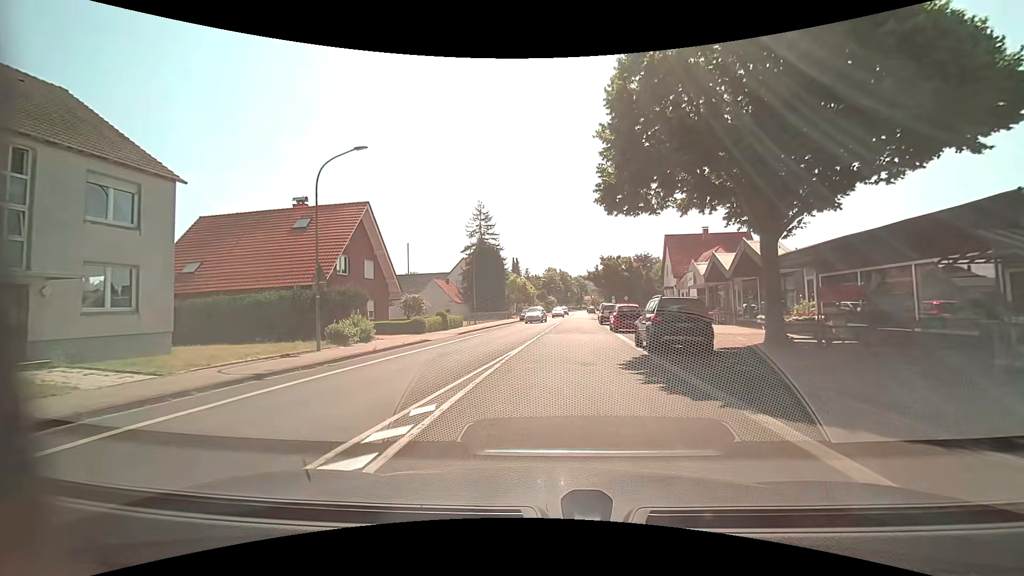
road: tertiary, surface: asphalt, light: Day
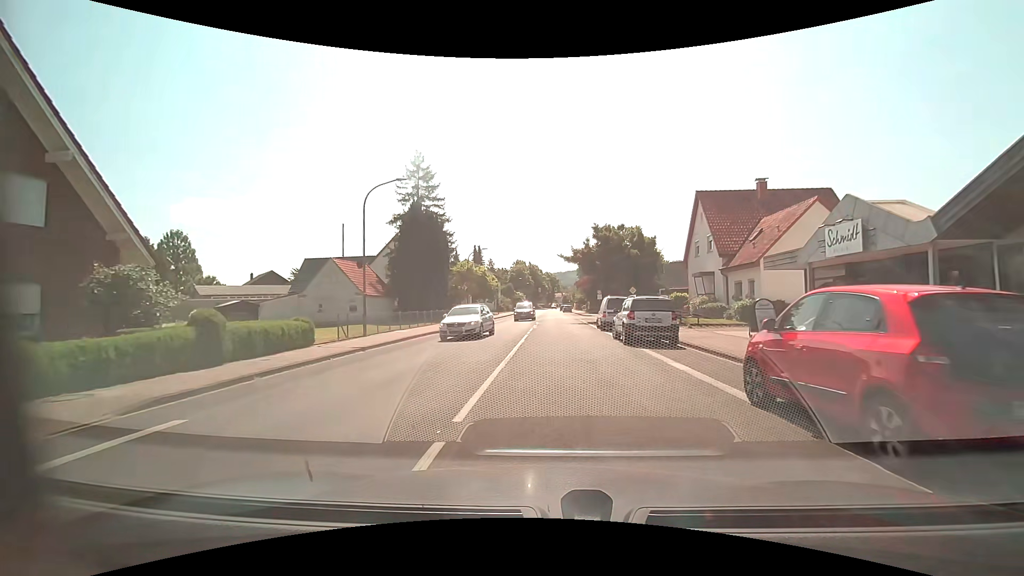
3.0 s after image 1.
(+0.5, +23.2) m; +3°
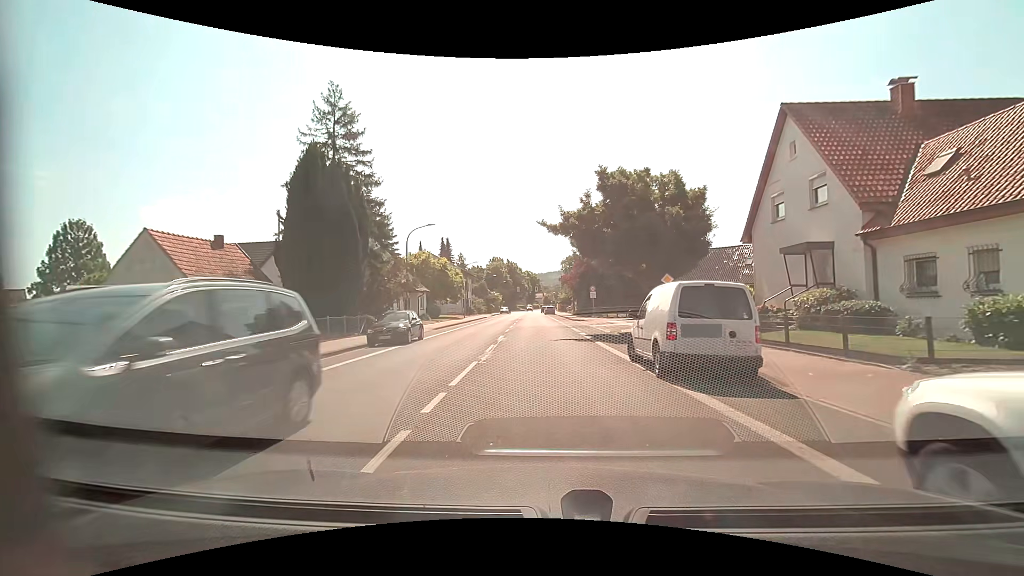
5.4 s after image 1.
(+0.4, +17.1) m; +2°
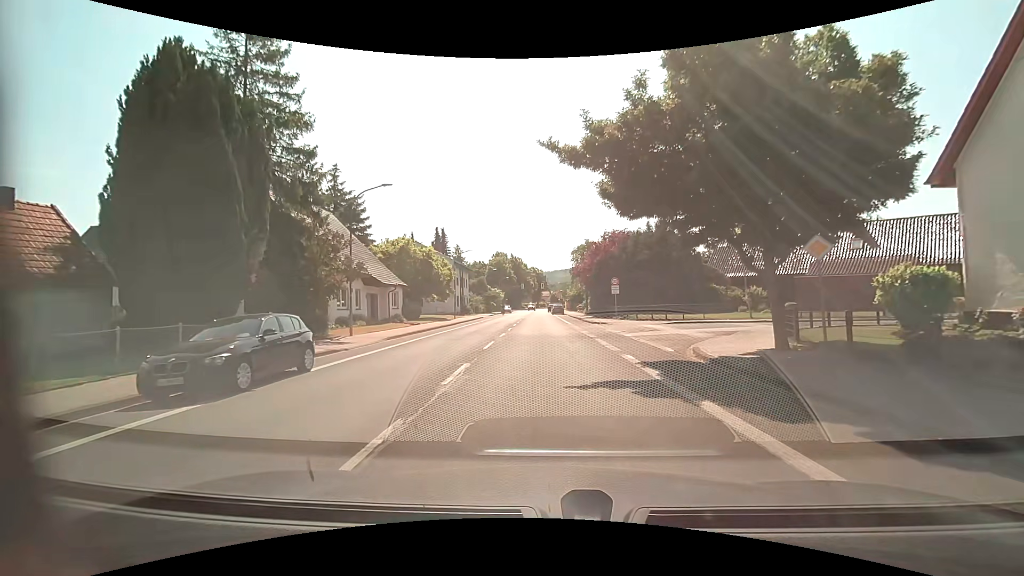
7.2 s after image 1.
(-0.1, +12.0) m; -2°
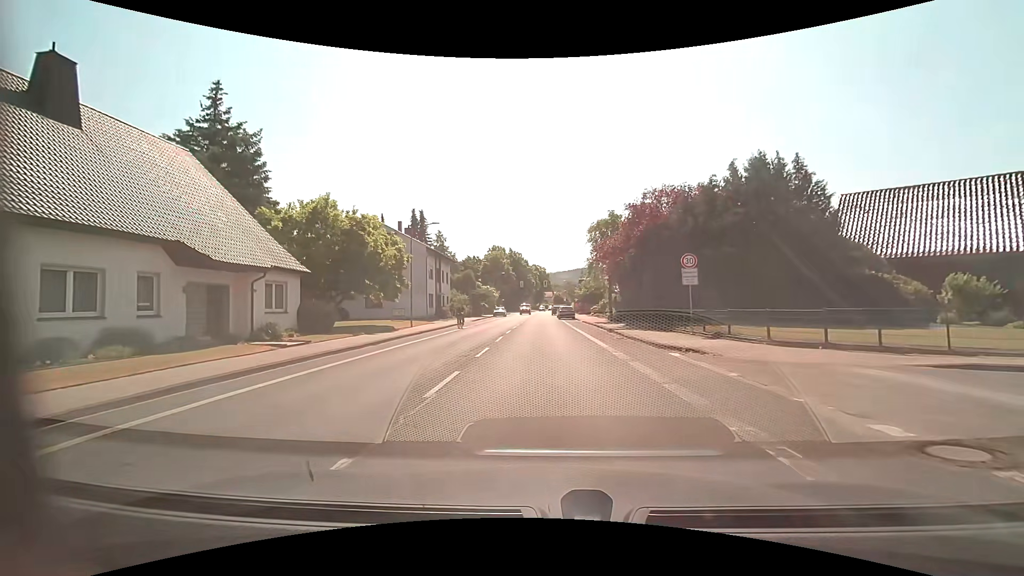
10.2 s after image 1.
(0.0, +19.8) m; 0°
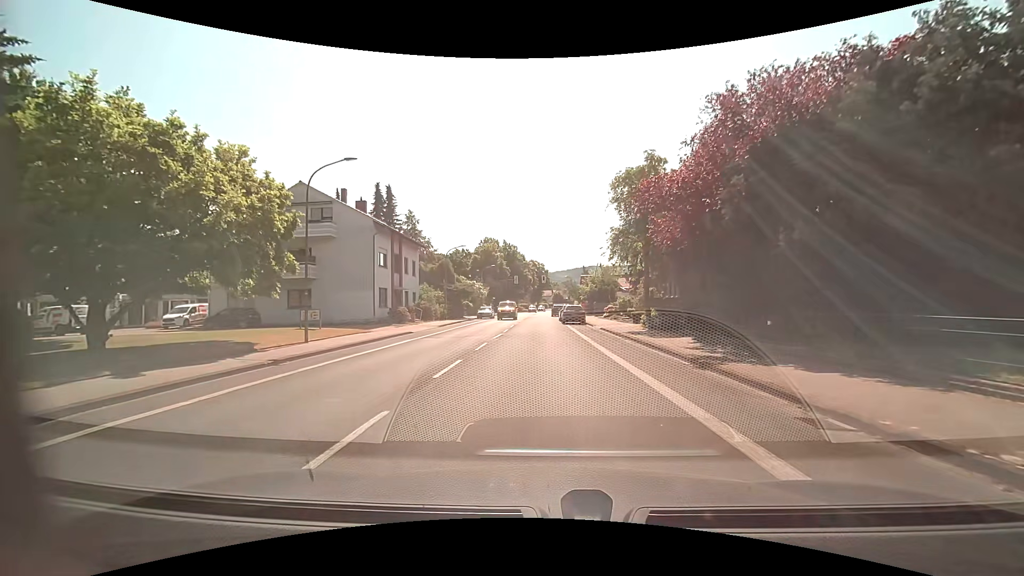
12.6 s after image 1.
(+0.3, +16.3) m; +1°
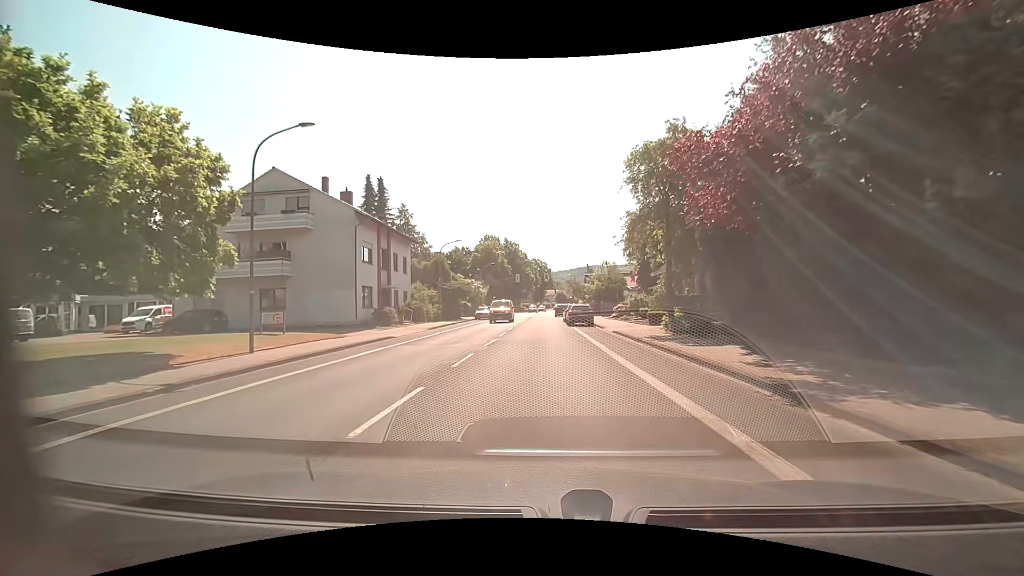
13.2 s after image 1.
(0.0, +4.2) m; -1°
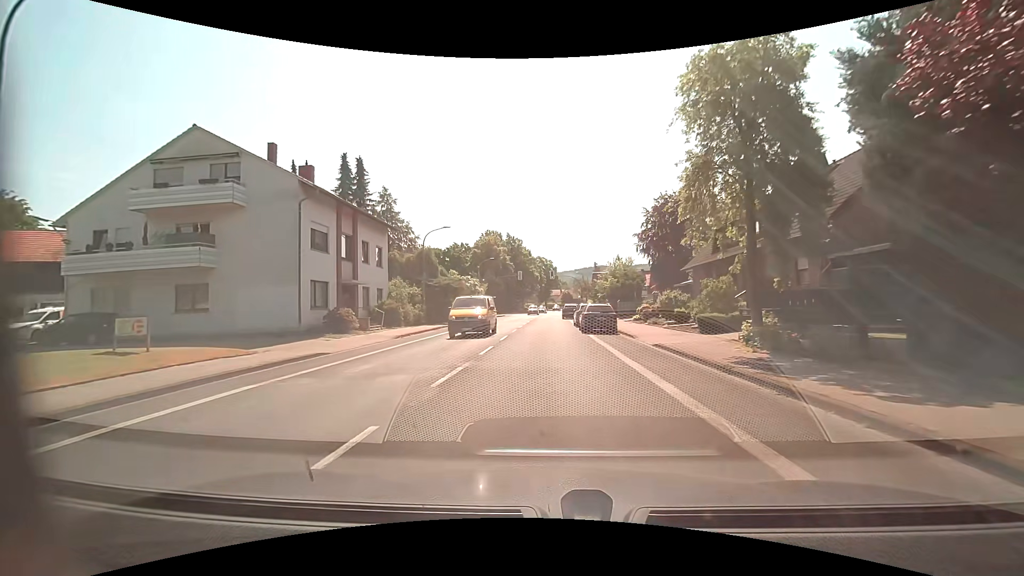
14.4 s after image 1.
(-0.1, +8.5) m; -1°
(0, +10) (0, +20) (0, +30) (0, +40) (0, +50) (0, +60) (+1, +70) (+1, +80) (+2, +90) (+2, +100) m
